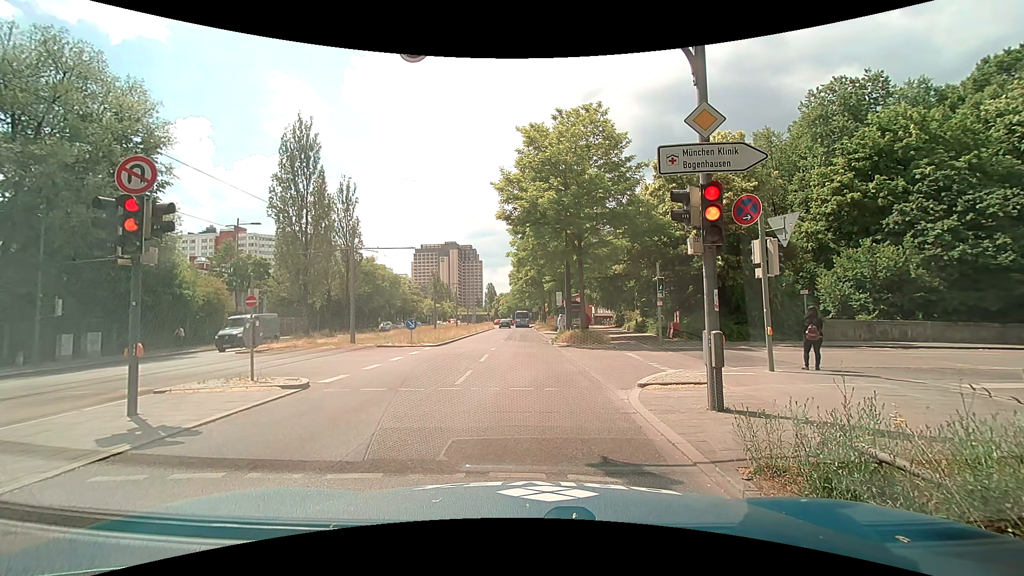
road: secondary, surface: asphalt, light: Day
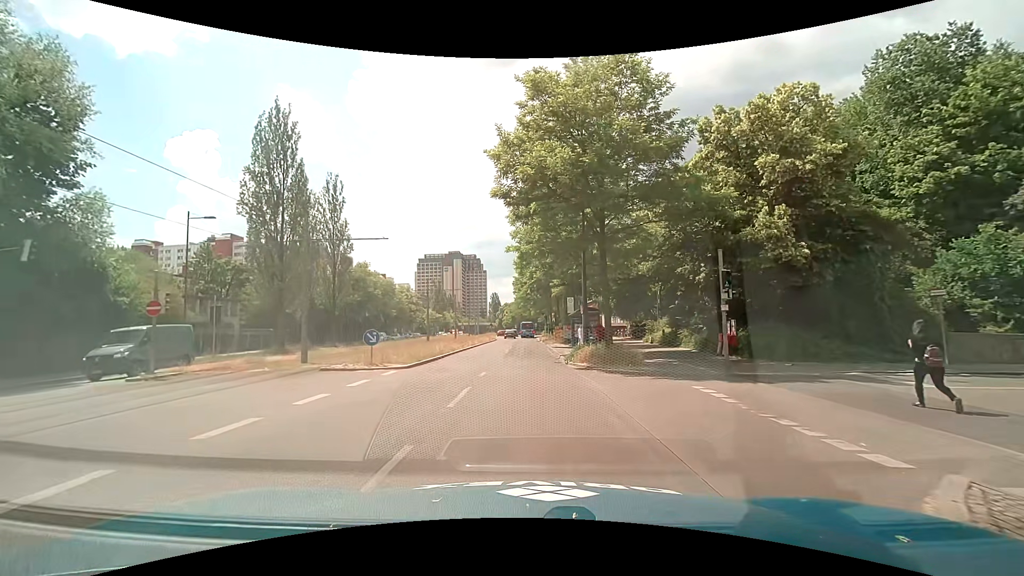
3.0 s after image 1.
(+0.4, +7.9) m; +2°
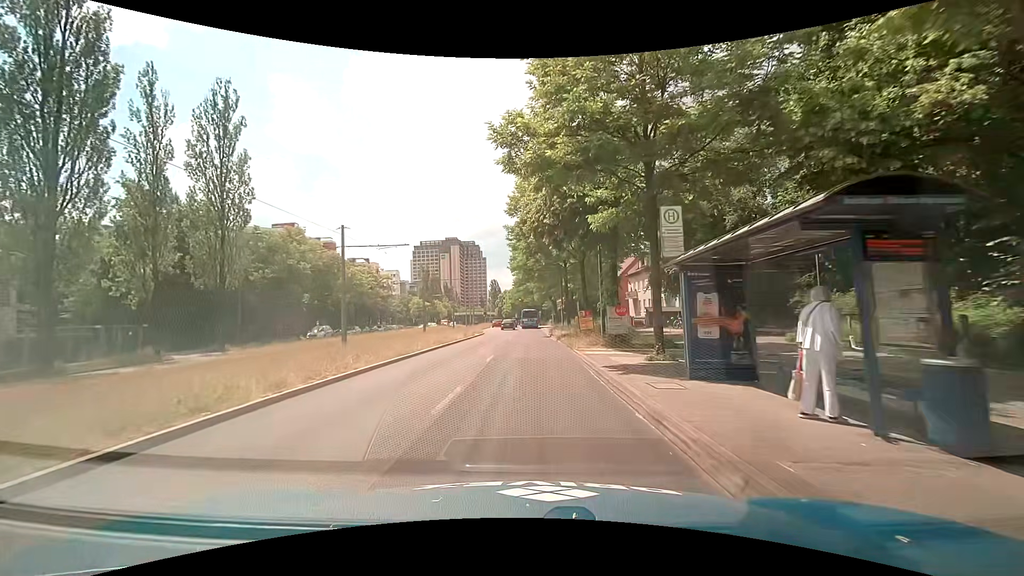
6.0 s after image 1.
(+0.3, +25.5) m; +1°
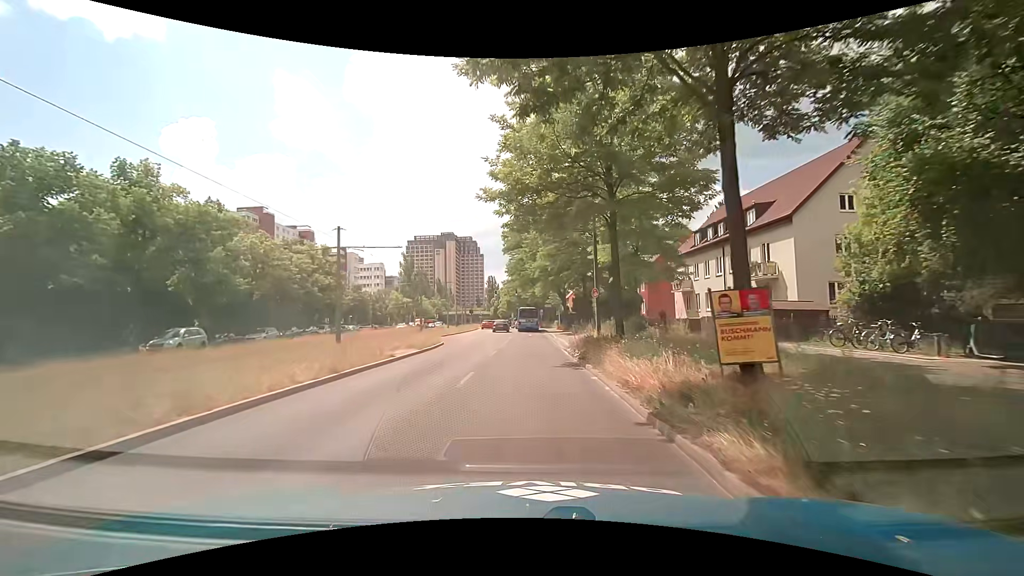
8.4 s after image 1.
(-0.2, +24.2) m; 0°
(0, +10) (0, +20) (0, +30) (0, +40) (0, +50) (0, +60) (0, +70) (-1, +80) (-2, +90) (-4, +100) m
